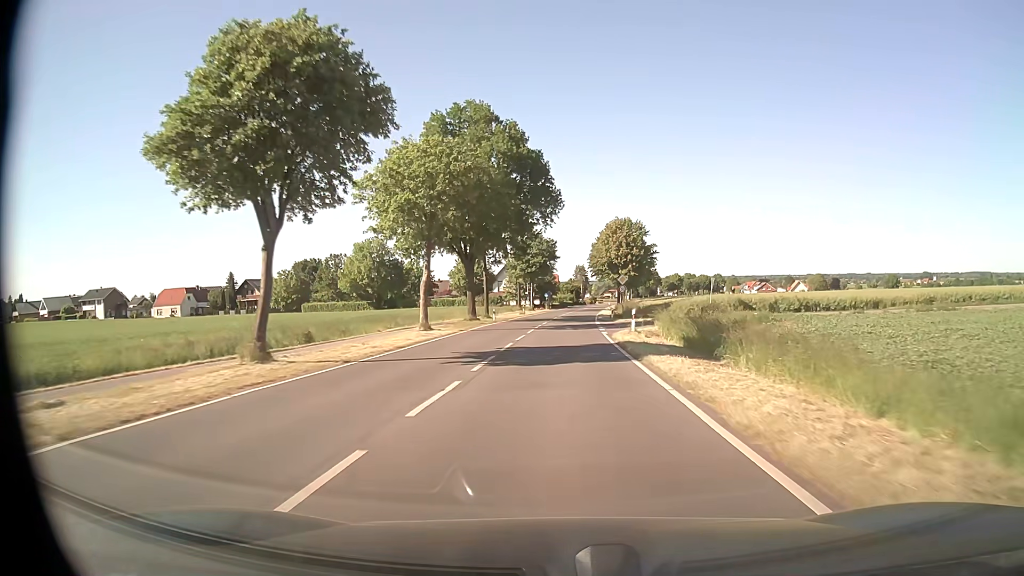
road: tertiary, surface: asphalt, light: Day
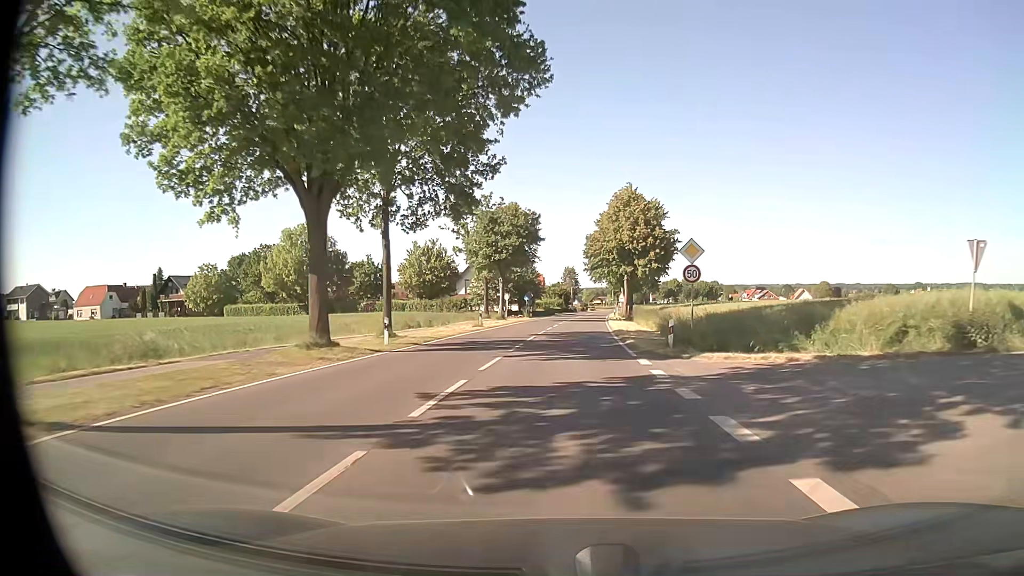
(+0.3, +30.3) m; +1°
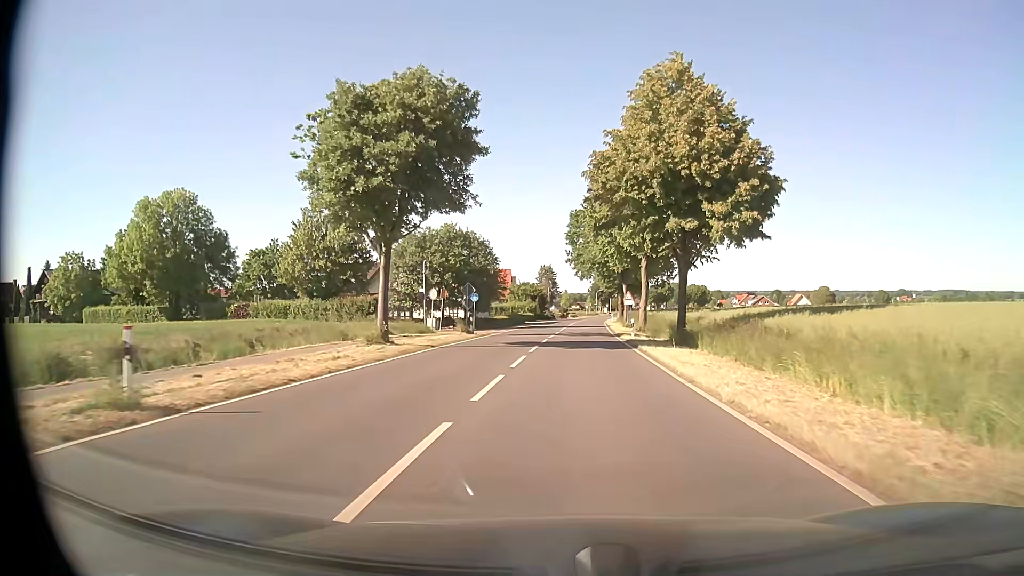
(+0.7, +34.4) m; +2°
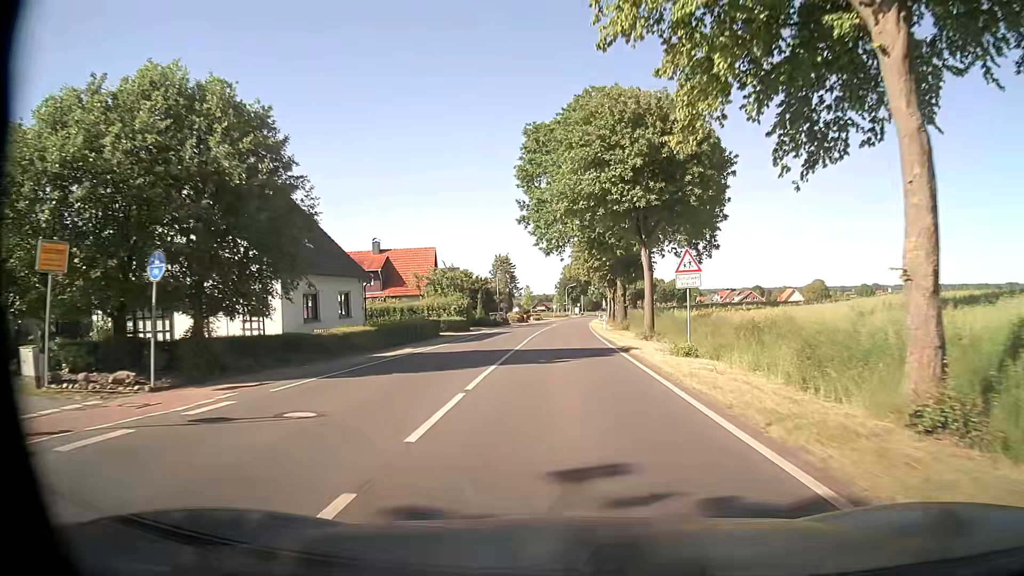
(+1.5, +39.9) m; +3°
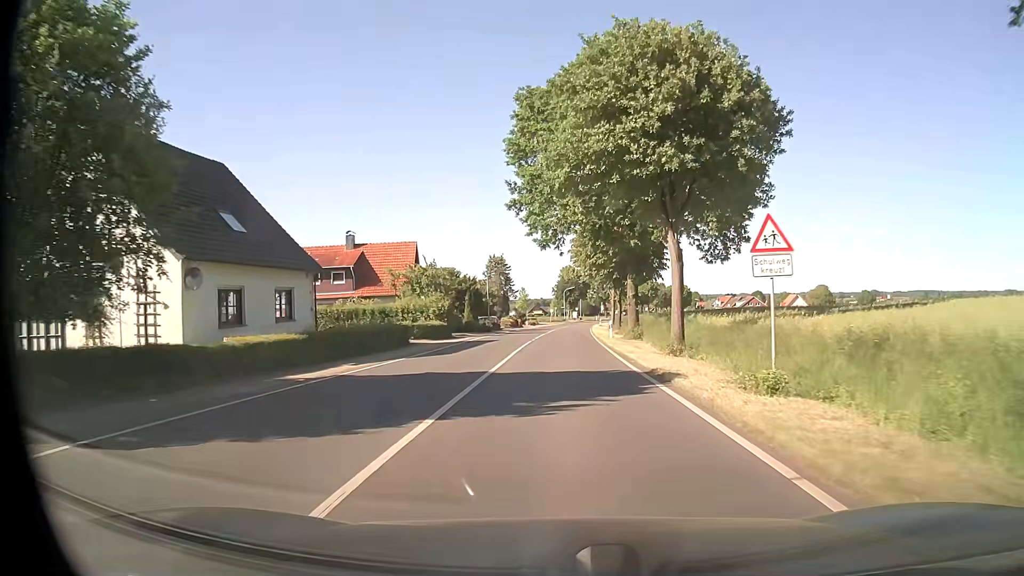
(0.0, +8.2) m; 0°
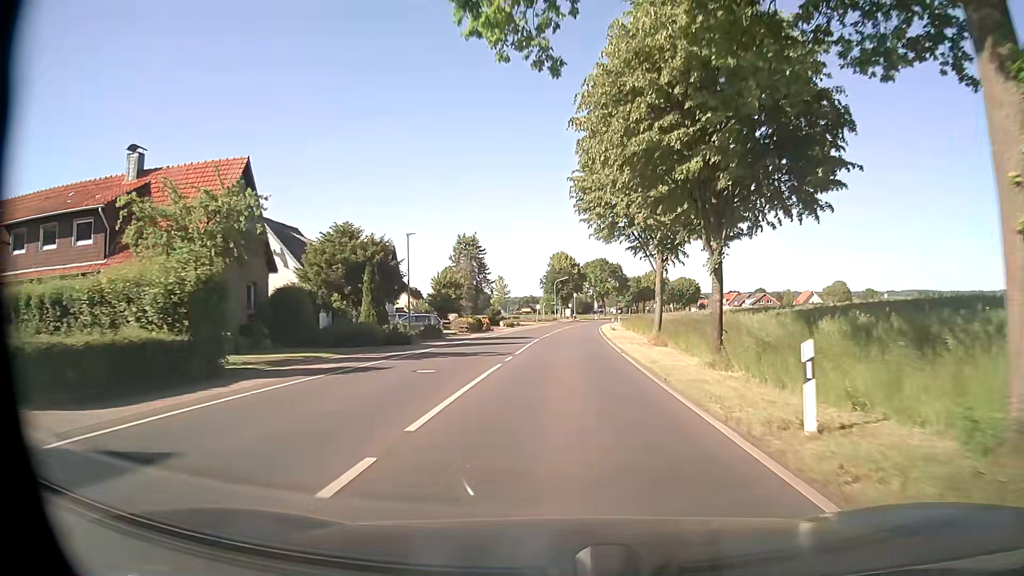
(+0.4, +32.7) m; +1°
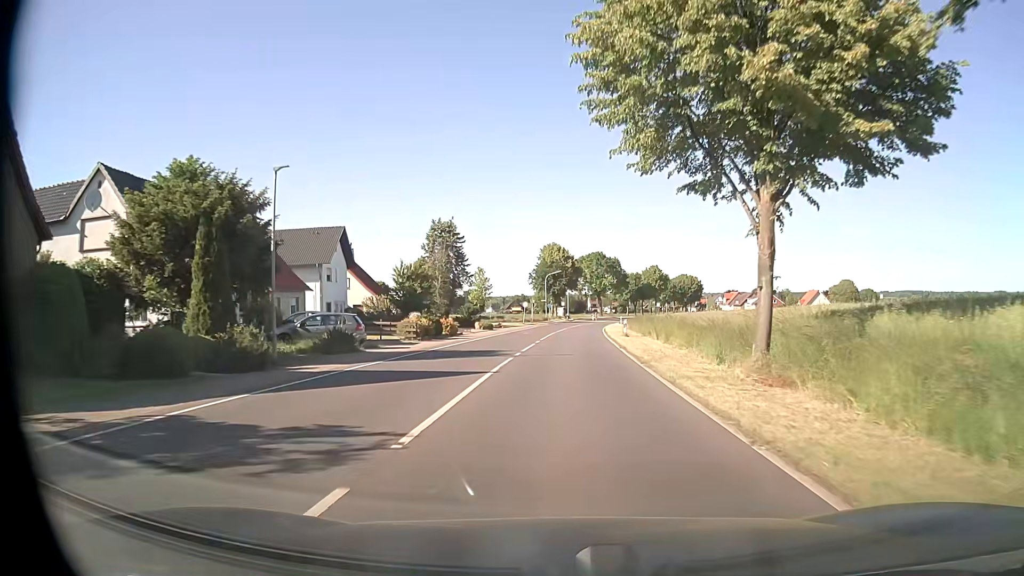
(+0.1, +16.3) m; +1°
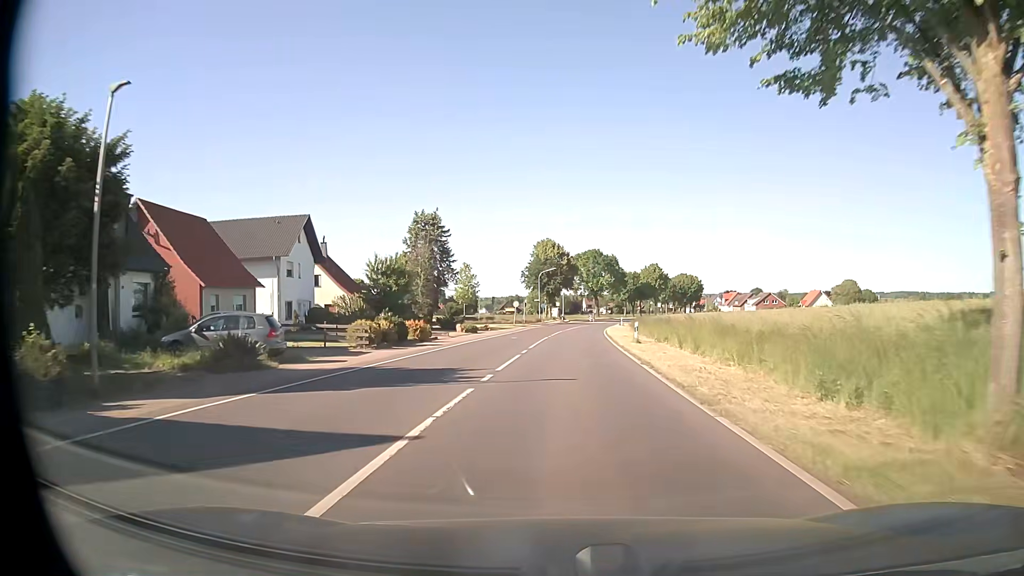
(+0.1, +8.1) m; +1°
(0, +10) (0, +20) (0, +30) (+1, +40) (+1, +50) (+2, +60) (+3, +70) (+4, +80) (+6, +90) (+7, +100) m
